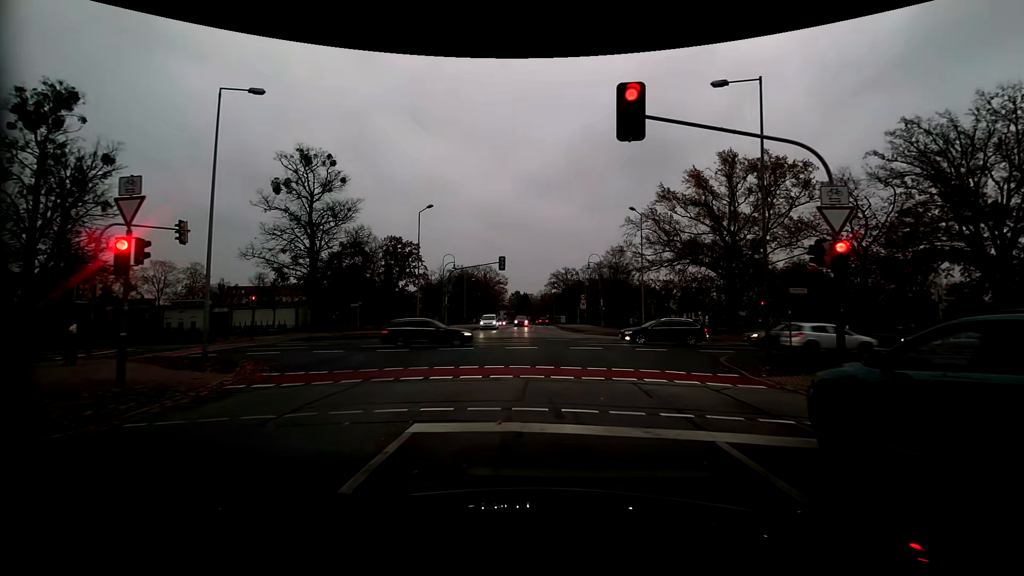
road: residential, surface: asphalt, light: Day
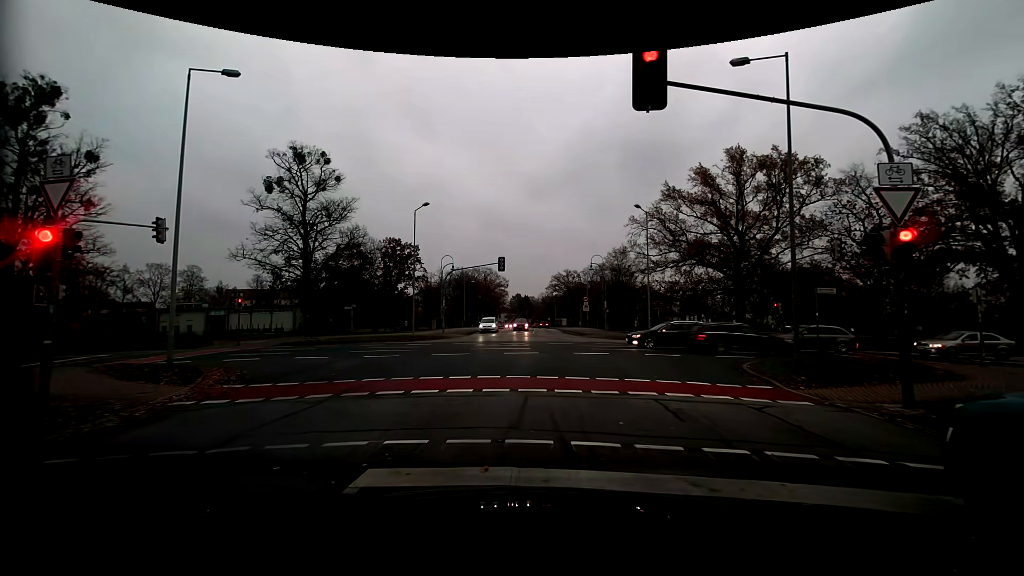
(0.0, +1.6) m; 0°
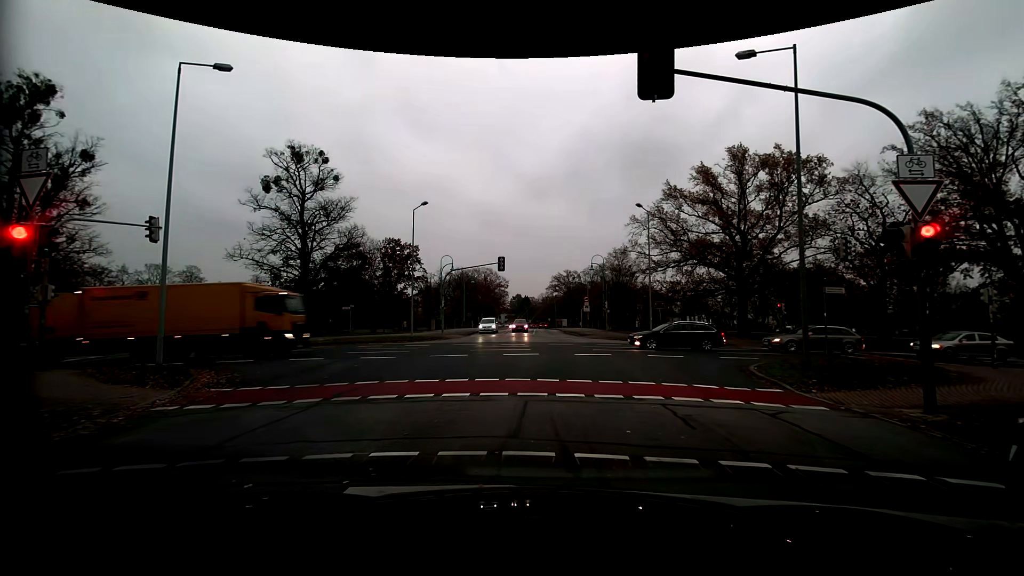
(0.0, +0.4) m; 0°
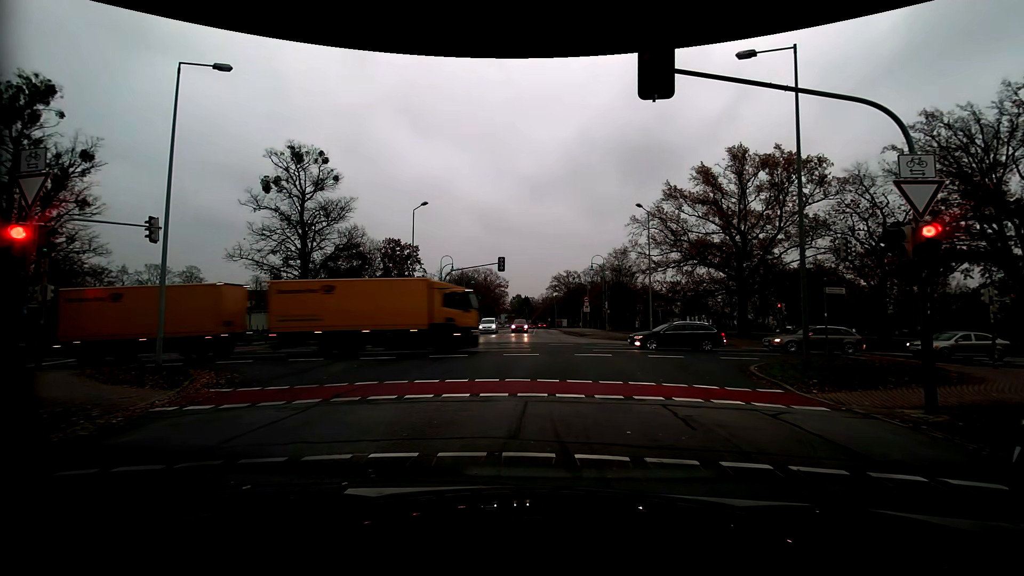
(0.0, +0.1) m; 0°
(0, +10) (0, +20) (+1, +30) (+1, +40) (+2, +50) (+2, +60) (+2, +70) (+2, +80) (+2, +90) (+2, +100) m
